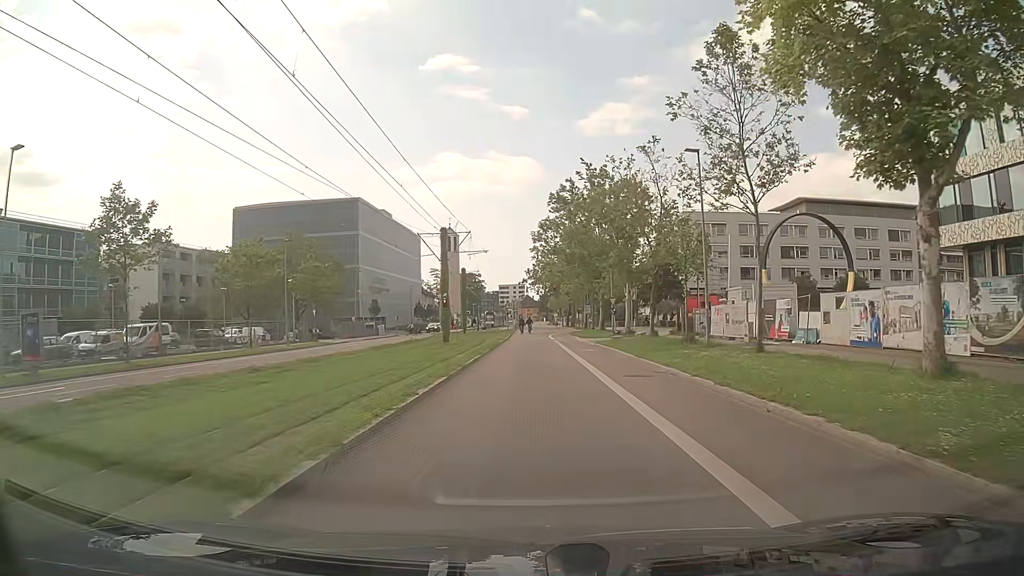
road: secondary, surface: asphalt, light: Day
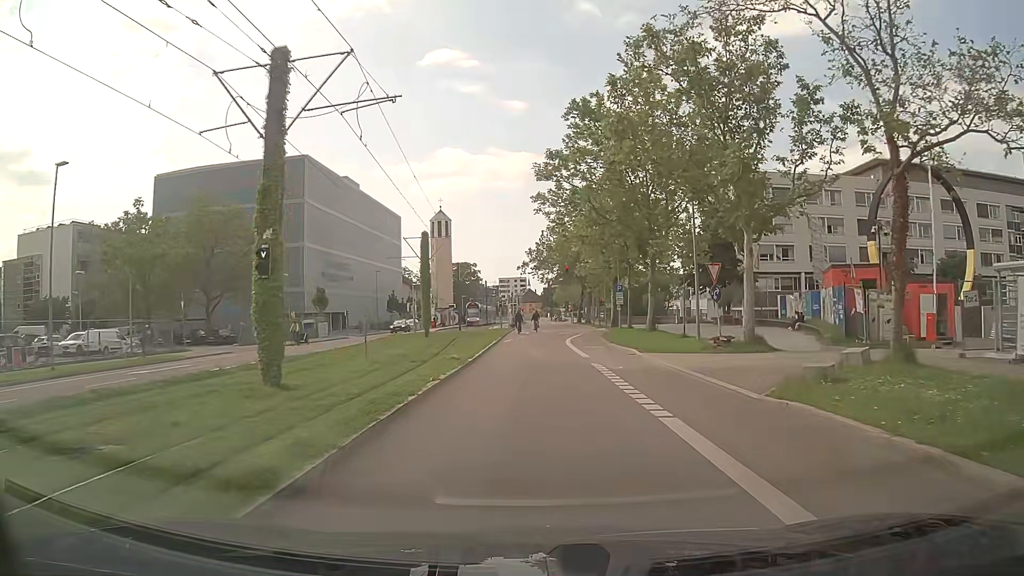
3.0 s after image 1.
(+0.2, +28.5) m; 0°
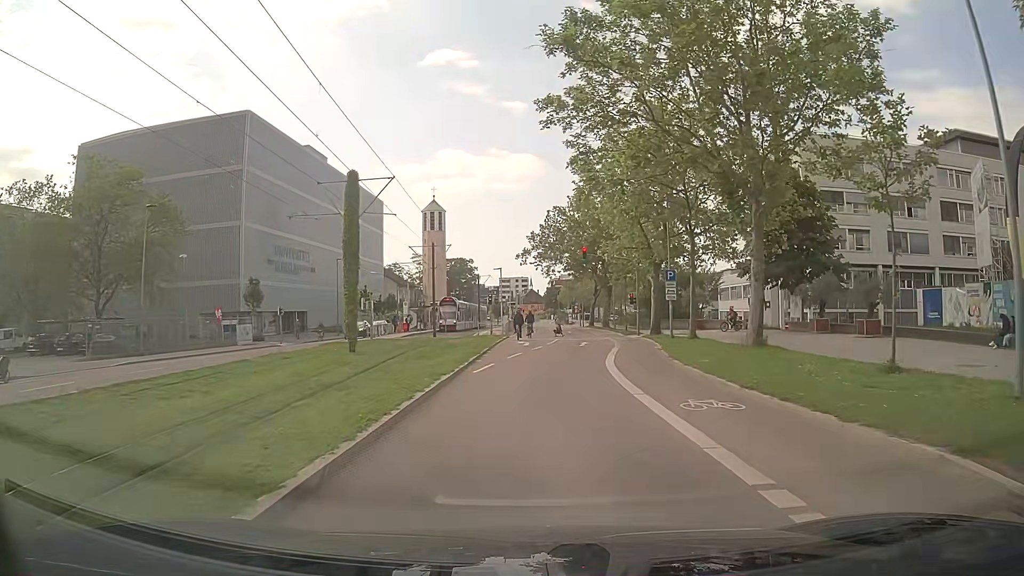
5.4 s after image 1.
(0.0, +20.0) m; 0°
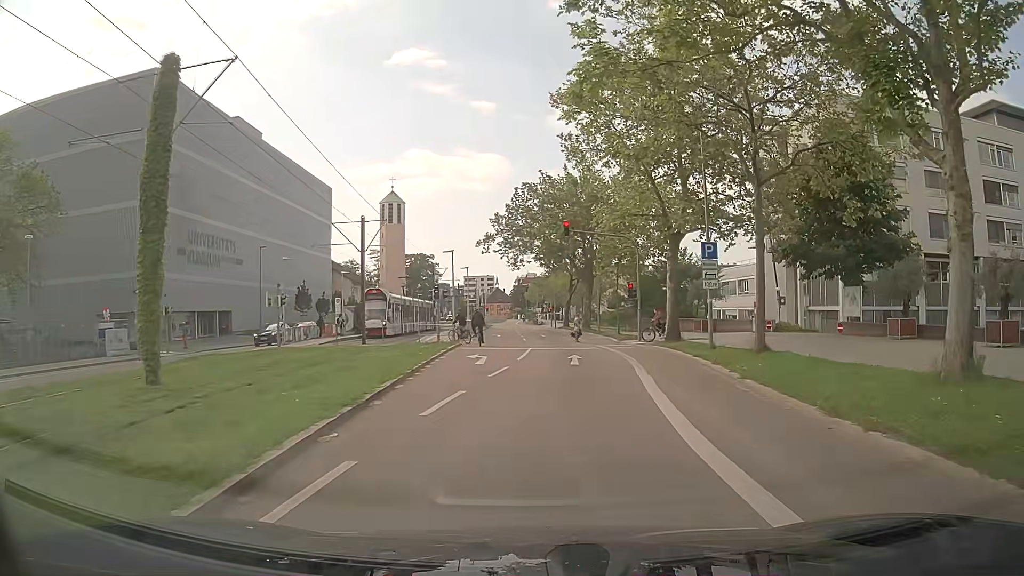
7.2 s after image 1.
(+0.2, +13.3) m; +3°
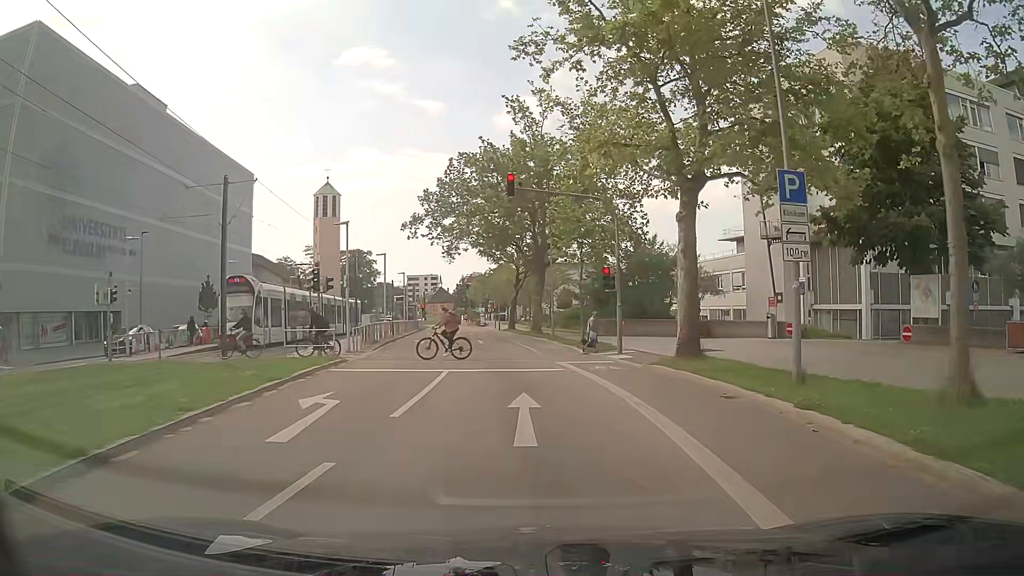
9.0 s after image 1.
(+0.6, +11.9) m; +4°
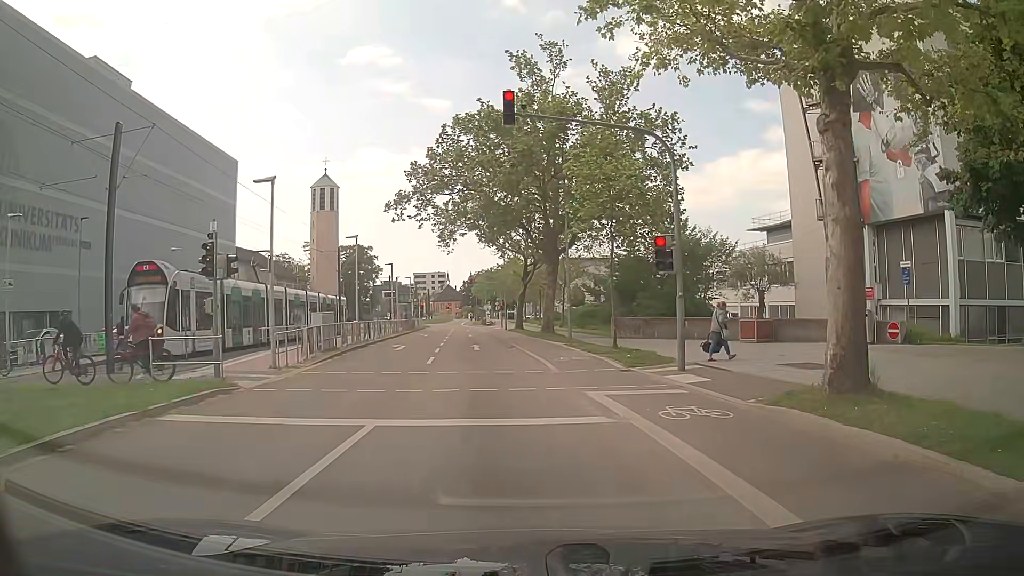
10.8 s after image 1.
(+0.1, +8.6) m; +2°
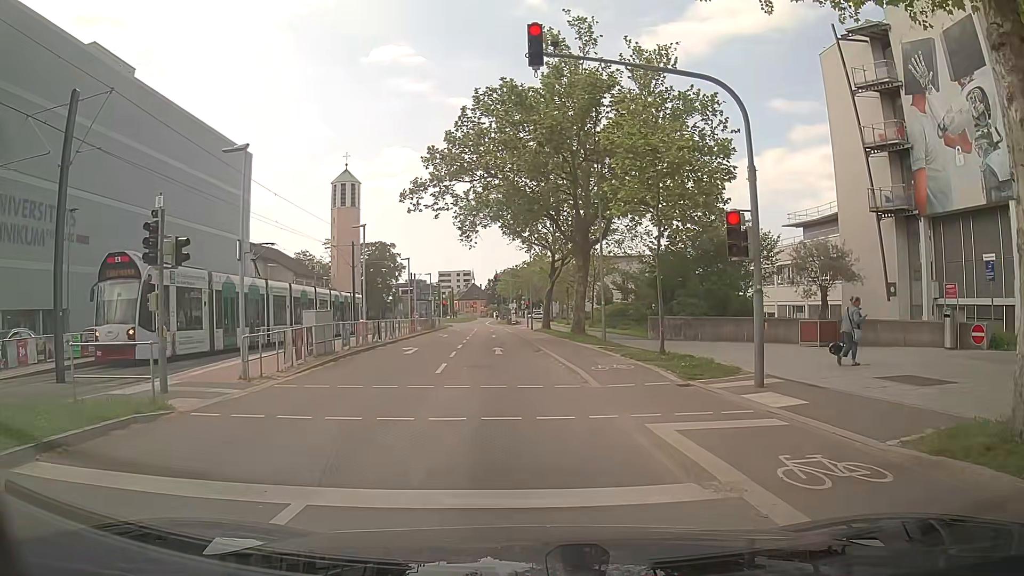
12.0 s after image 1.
(-0.2, +3.5) m; -2°
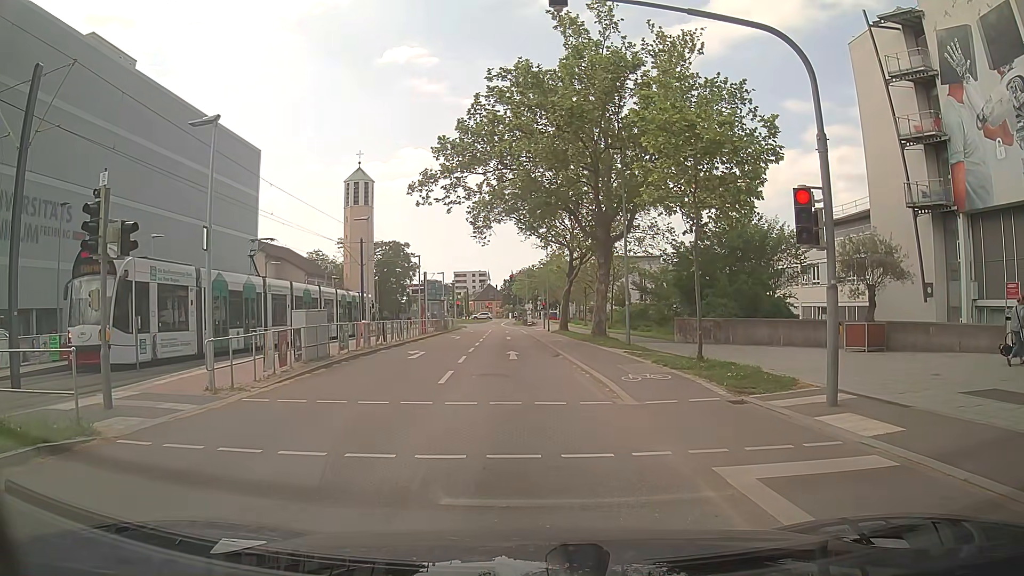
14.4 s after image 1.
(-0.1, +2.2) m; -4°
